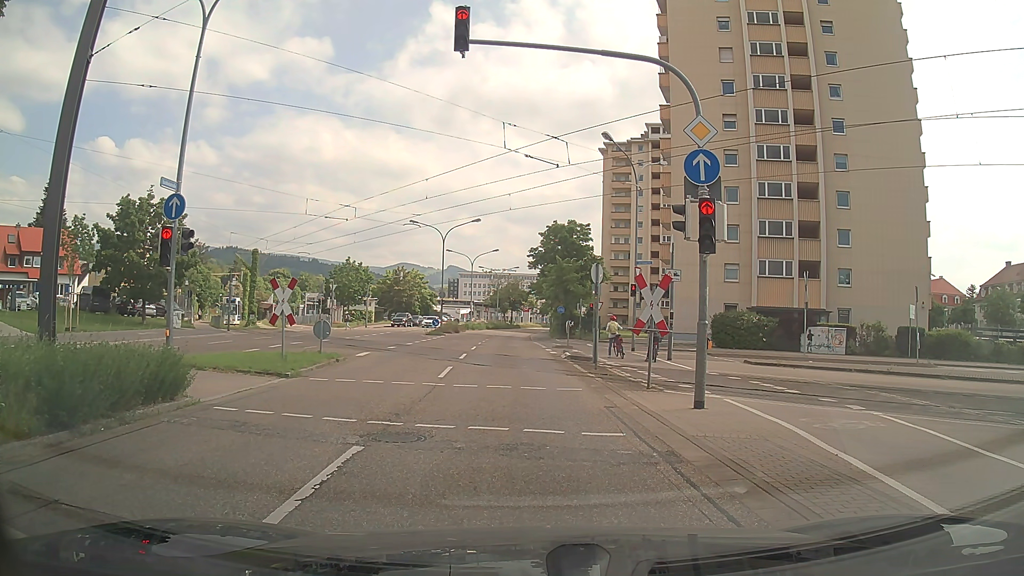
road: secondary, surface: asphalt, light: Day
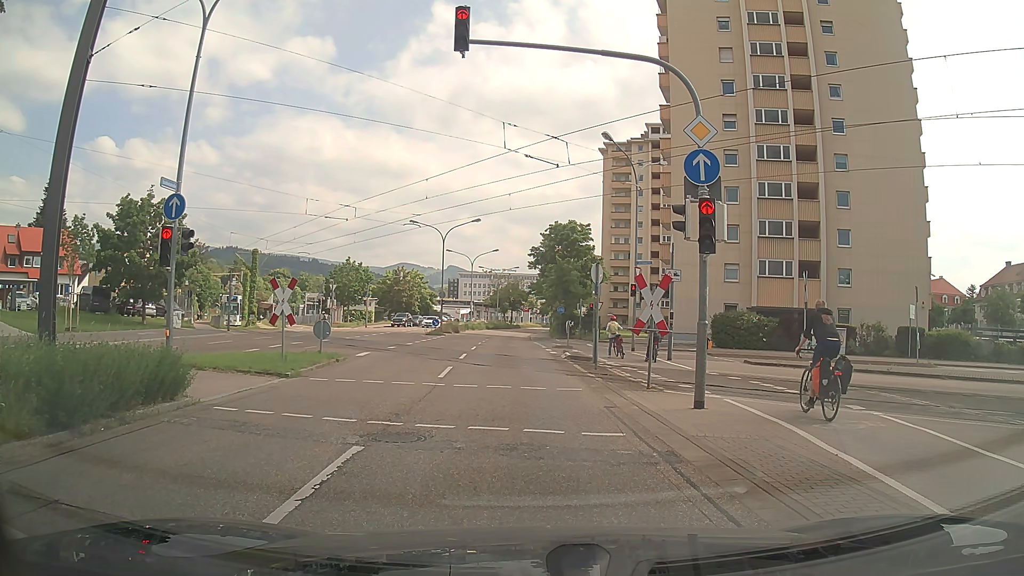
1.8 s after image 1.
(0.0, 0.0) m; 0°
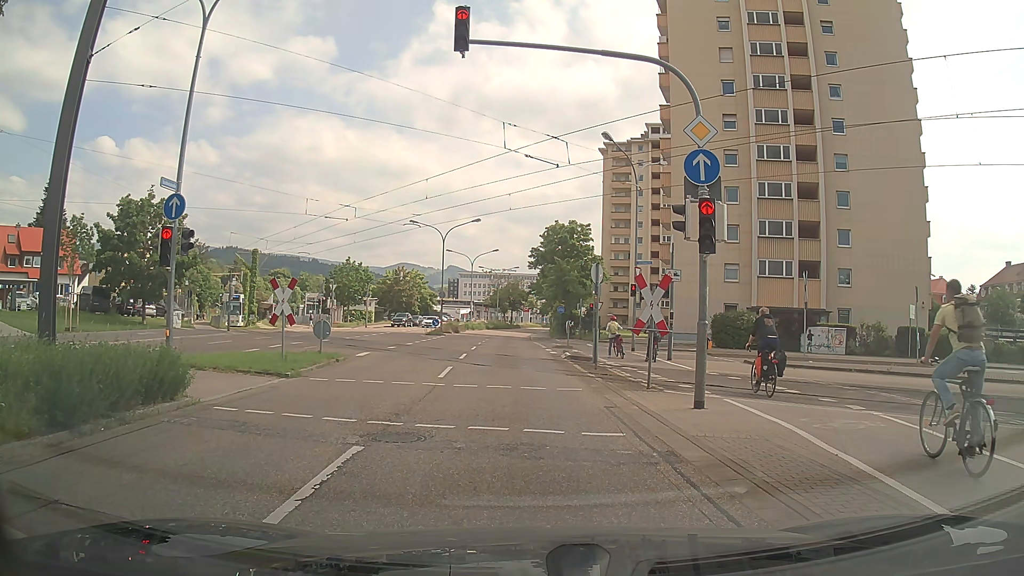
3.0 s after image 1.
(0.0, 0.0) m; 0°
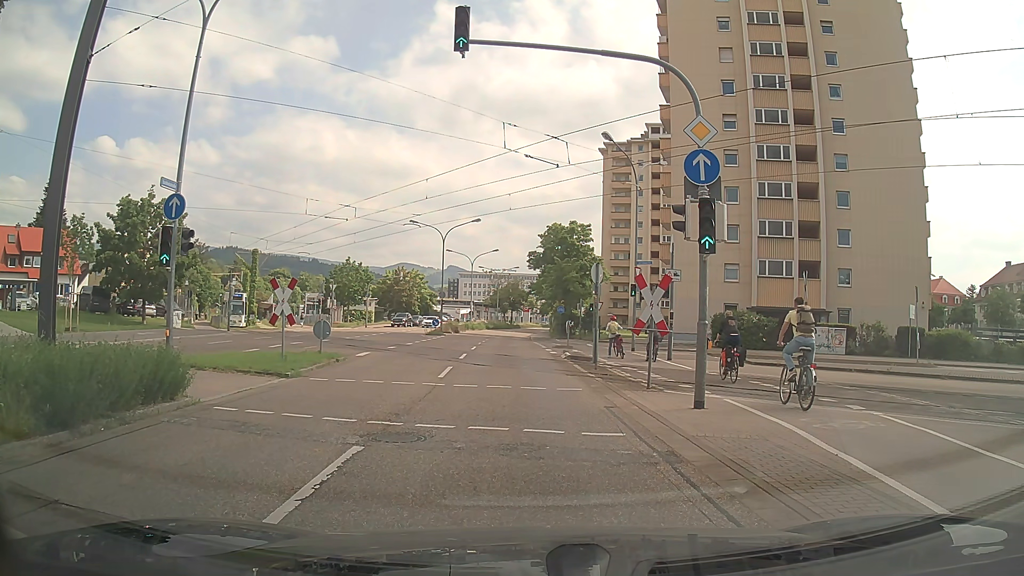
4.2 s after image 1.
(0.0, 0.0) m; 0°
